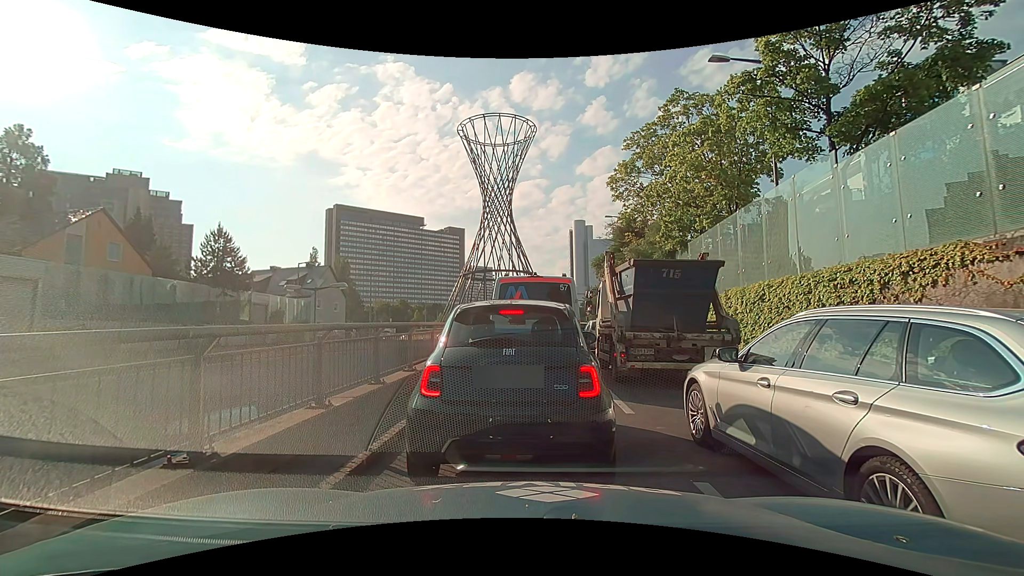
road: trunk_link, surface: asphalt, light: Day
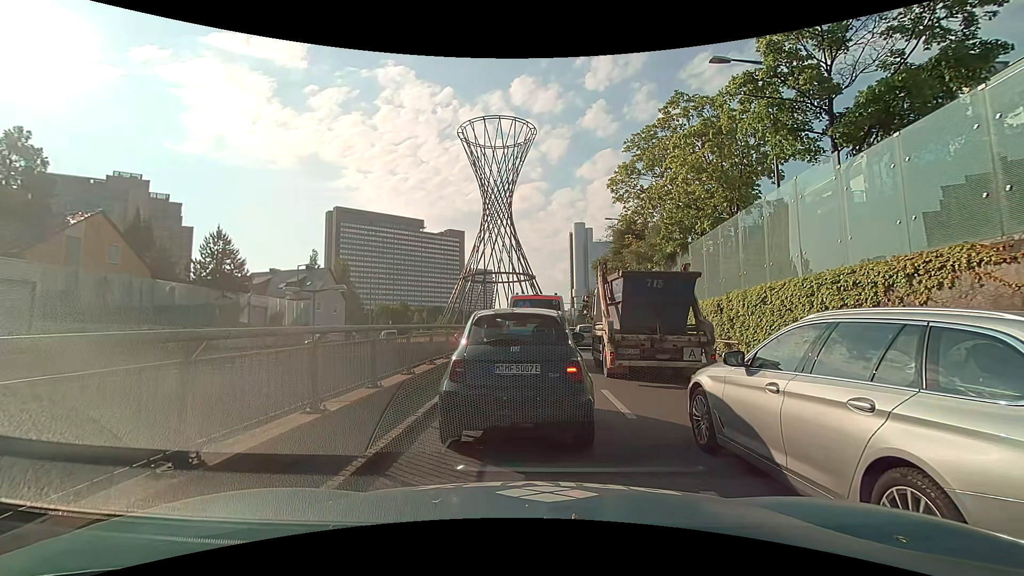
(0.0, +0.2) m; 0°
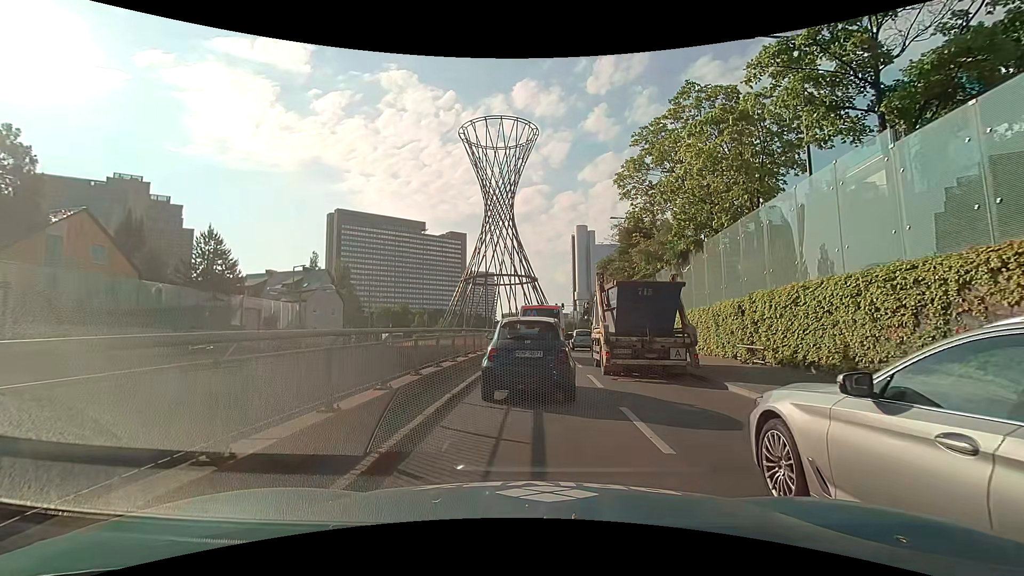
(+0.1, +2.0) m; +2°
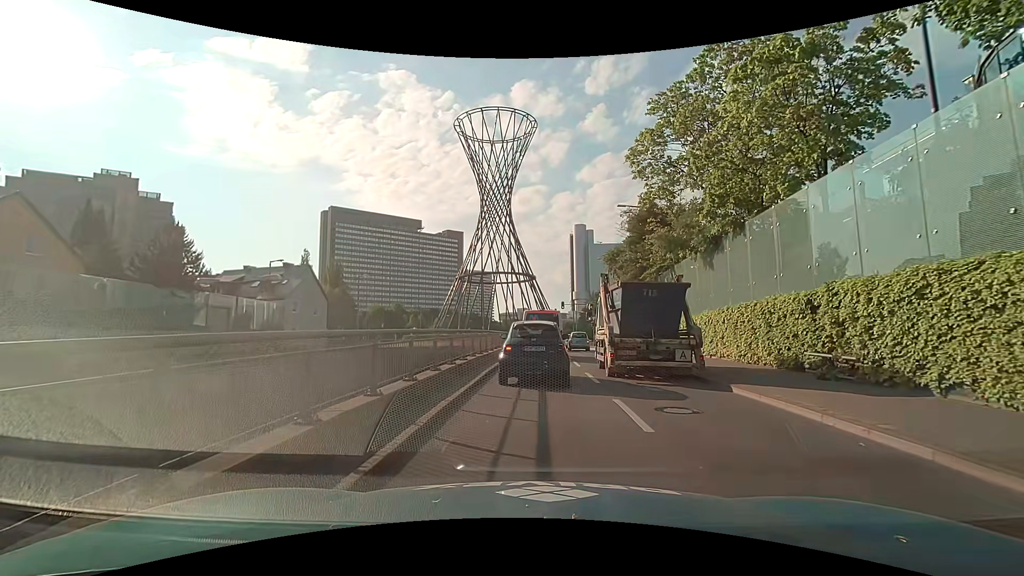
(0.0, +5.1) m; +1°
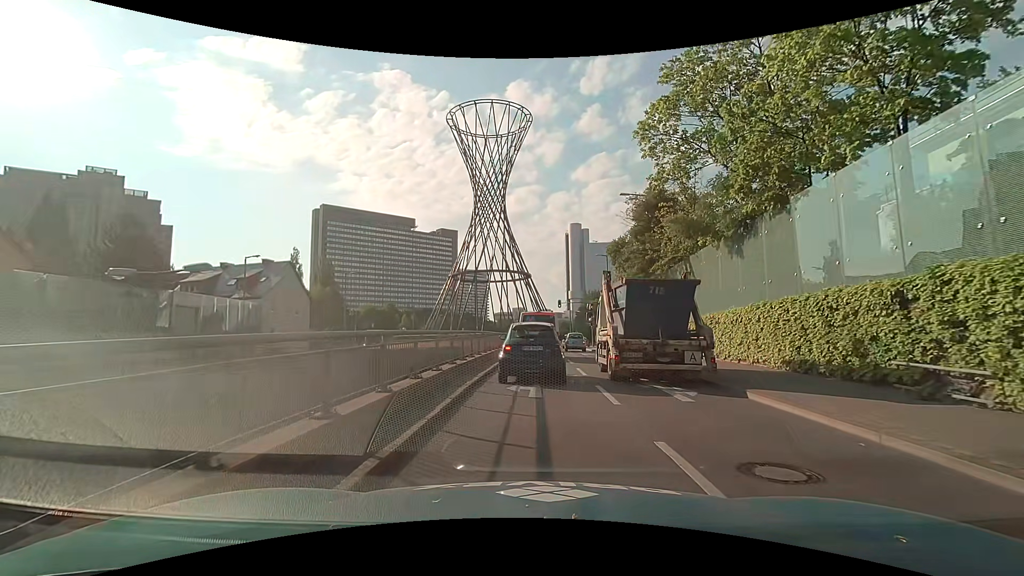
(0.0, +3.7) m; 0°
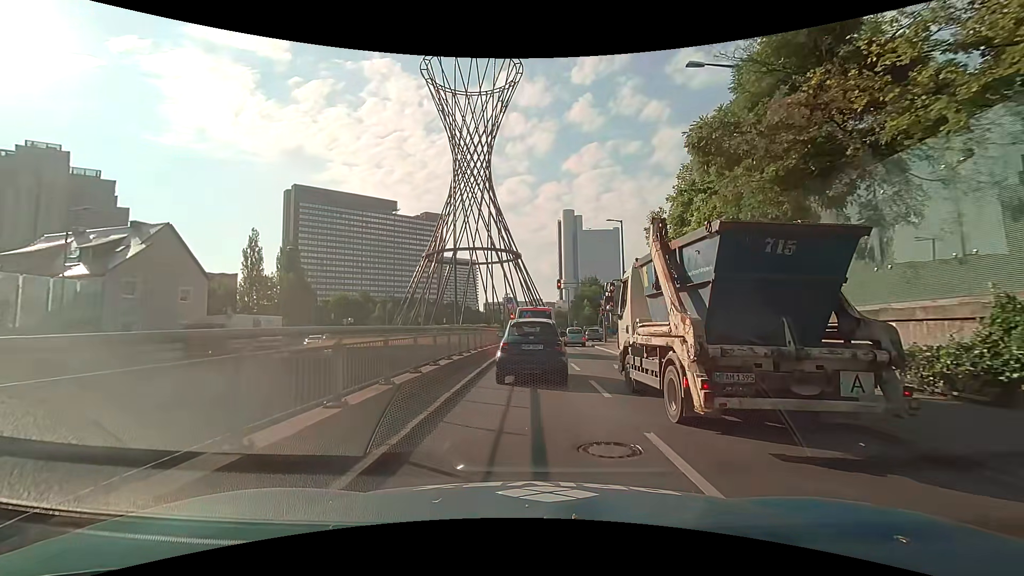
(+0.3, +17.9) m; +1°
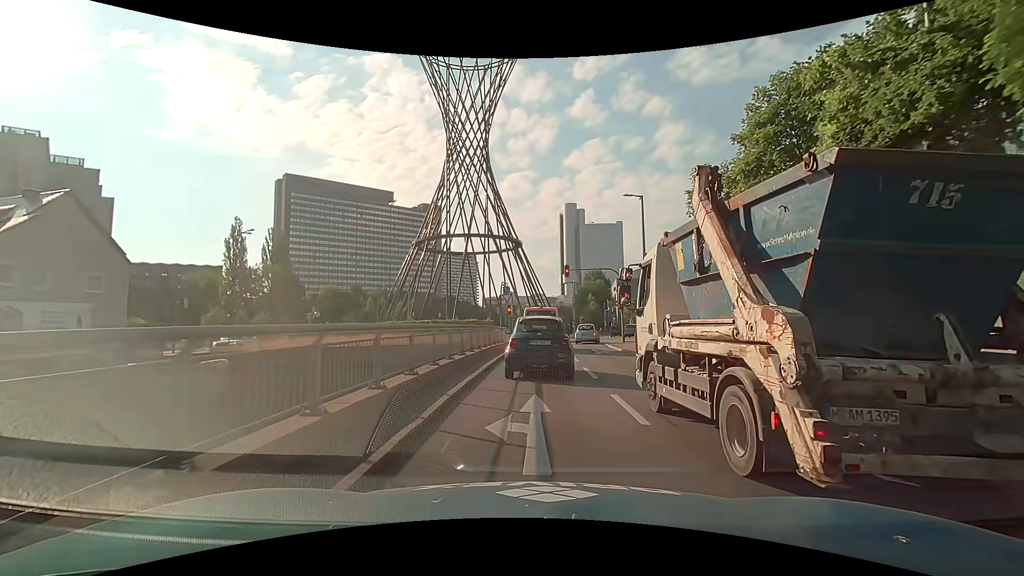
(0.0, +8.8) m; -1°
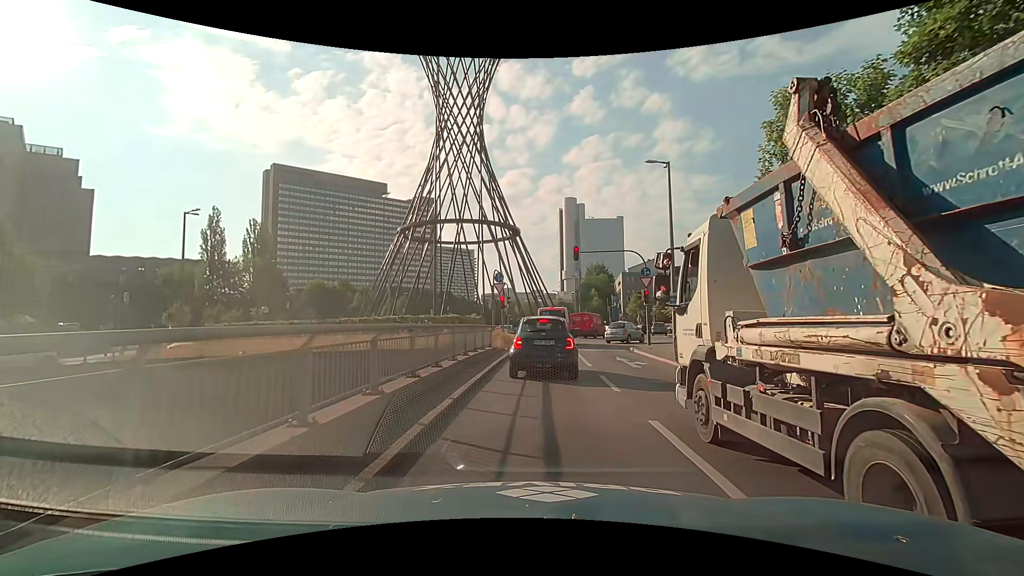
(+0.1, +8.5) m; +1°
(0, +10) (0, +20) (+1, +30) (+2, +40) (+6, +49) (+10, +58) (+13, +68) (+14, +77) (+13, +87) (+10, +97) m
